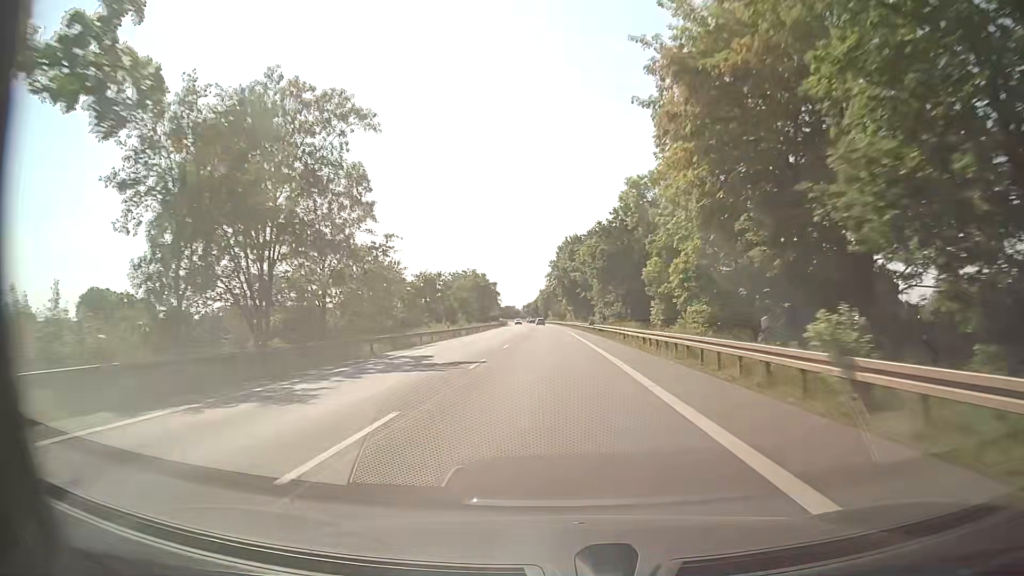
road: secondary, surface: asphalt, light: Day
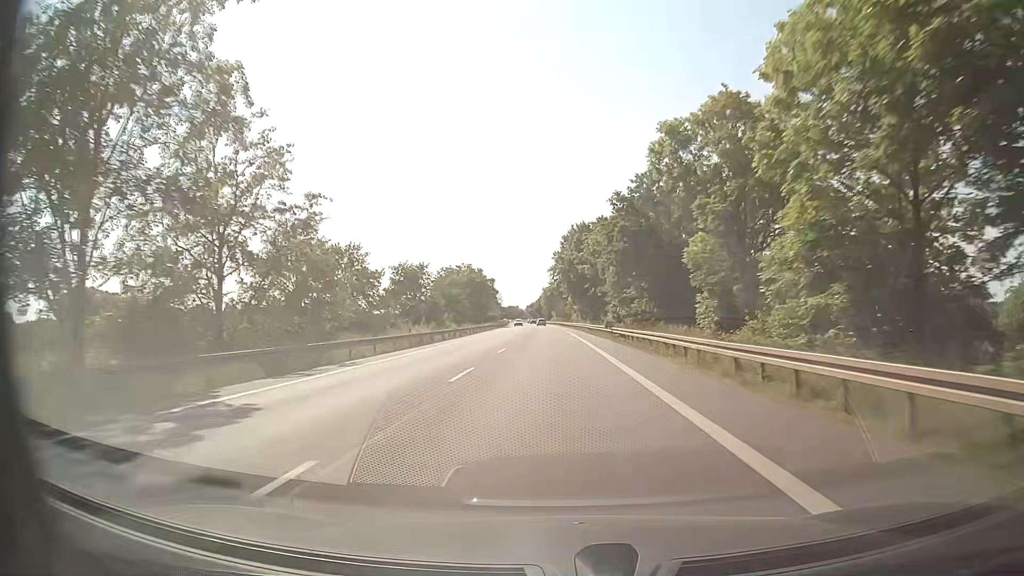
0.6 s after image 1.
(-0.2, +15.8) m; -1°
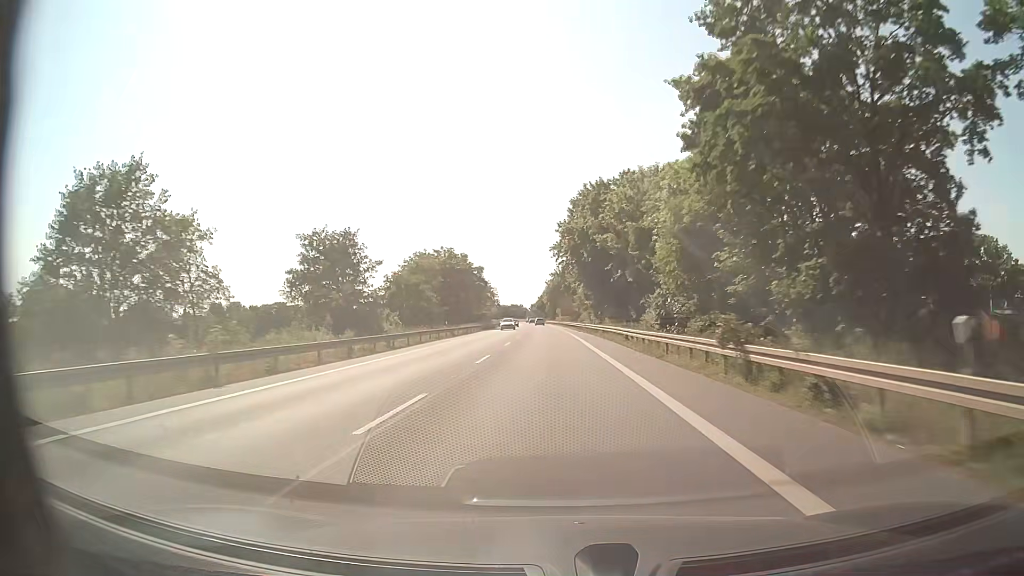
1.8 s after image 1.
(-0.2, +31.6) m; -1°
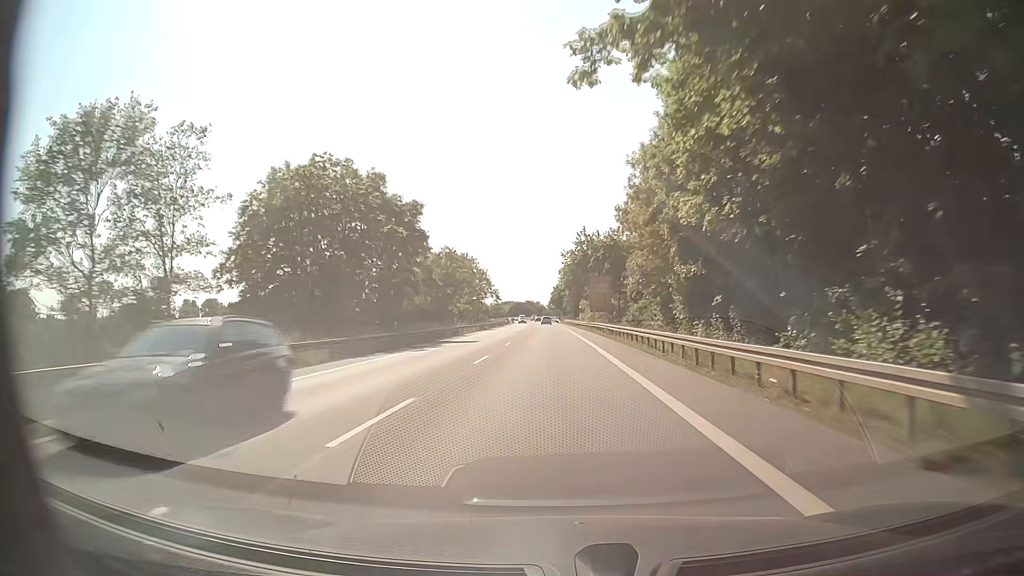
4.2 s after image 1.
(-0.9, +63.1) m; -2°
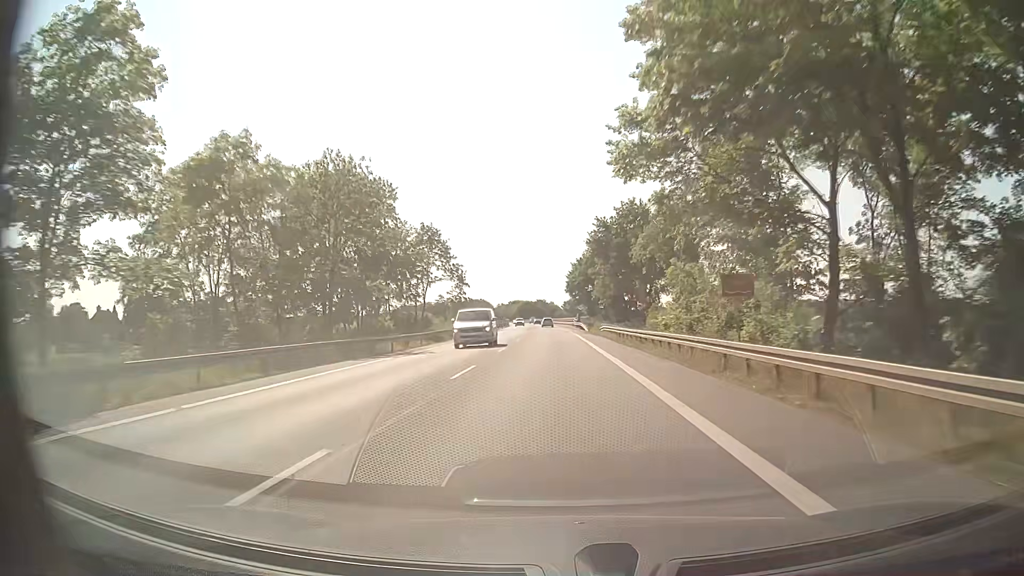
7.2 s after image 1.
(-0.9, +79.1) m; -1°
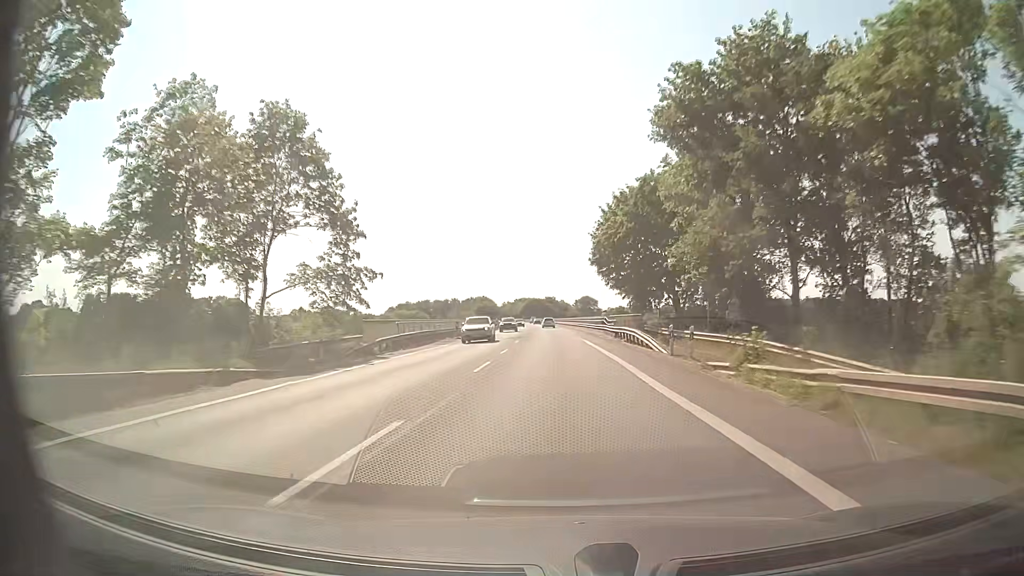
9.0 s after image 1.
(-0.5, +47.4) m; -1°
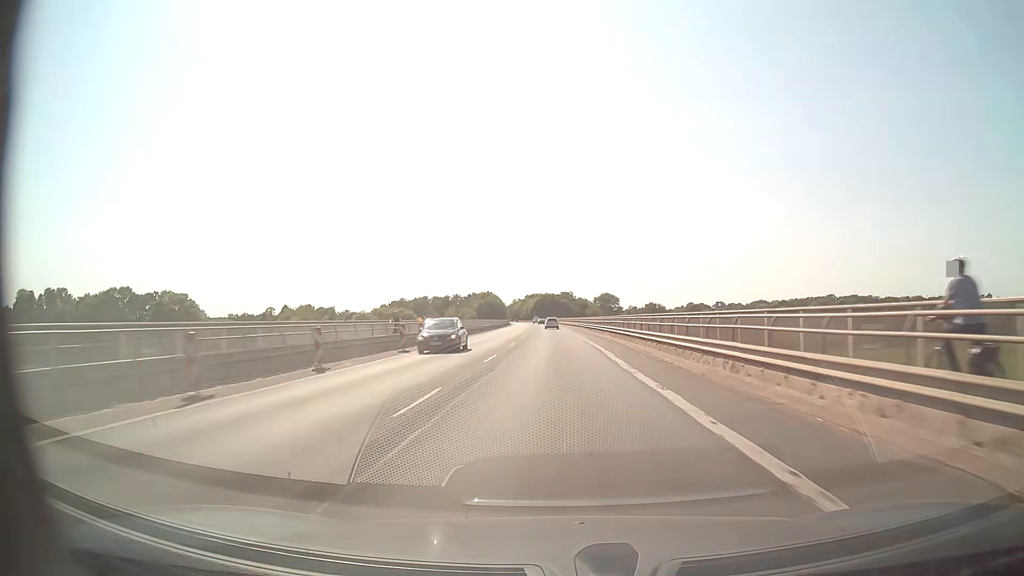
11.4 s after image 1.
(-0.5, +63.2) m; -1°
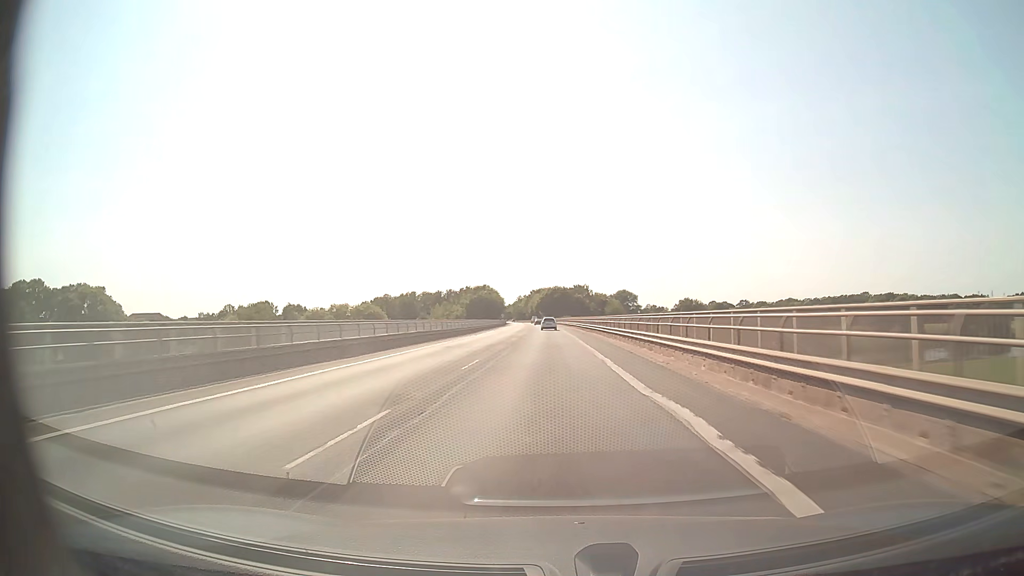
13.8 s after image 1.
(-0.2, +63.2) m; -1°
(0, +10) (0, +20) (0, +30) (0, +40) (0, +50) (-1, +60) (-1, +70) (-1, +80) (-1, +90) (-2, +100) m
